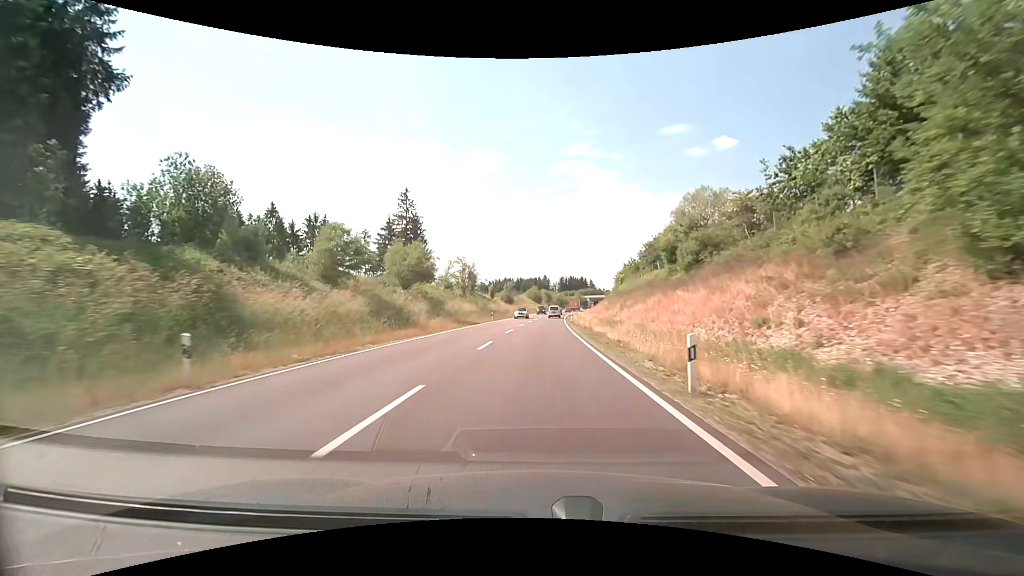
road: primary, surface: asphalt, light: Day
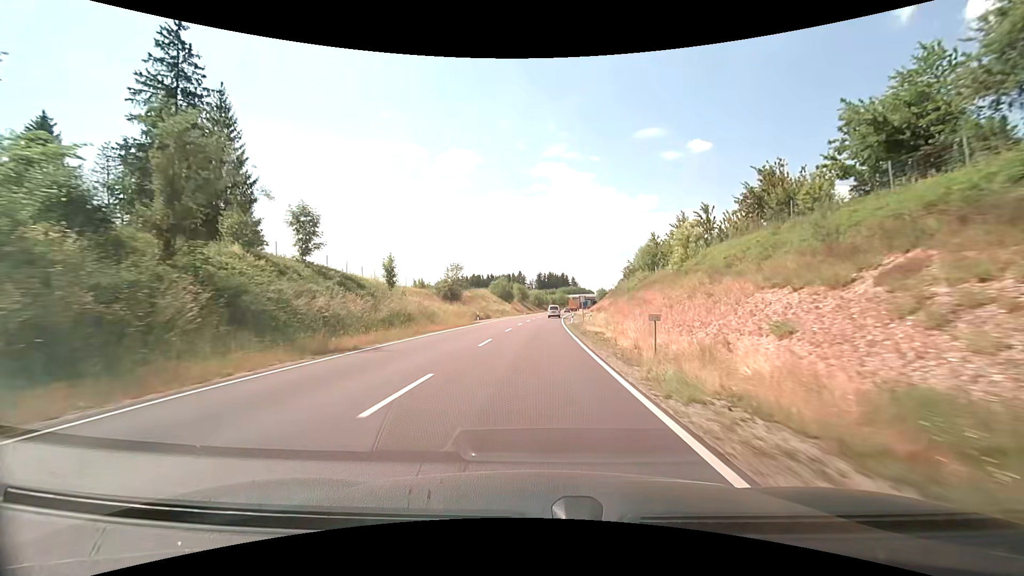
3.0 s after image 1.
(+1.4, +58.8) m; +3°
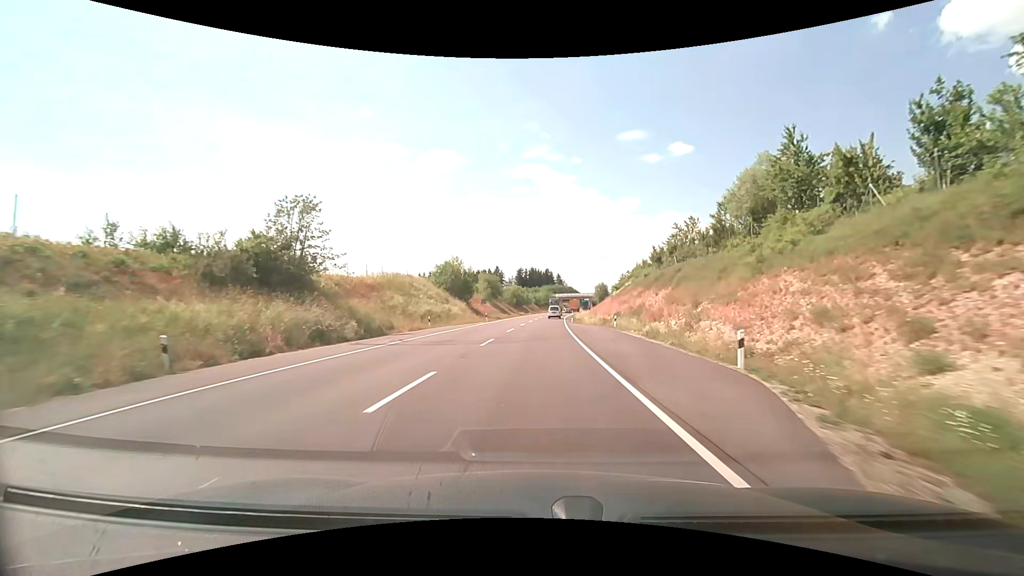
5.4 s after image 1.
(+0.7, +48.1) m; +2°
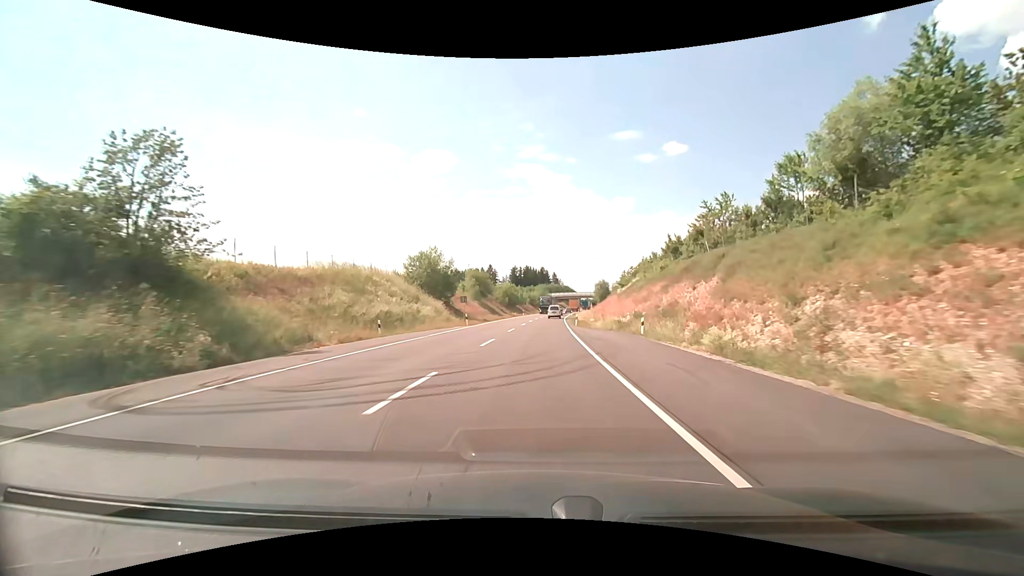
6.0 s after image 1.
(0.0, +12.1) m; 0°
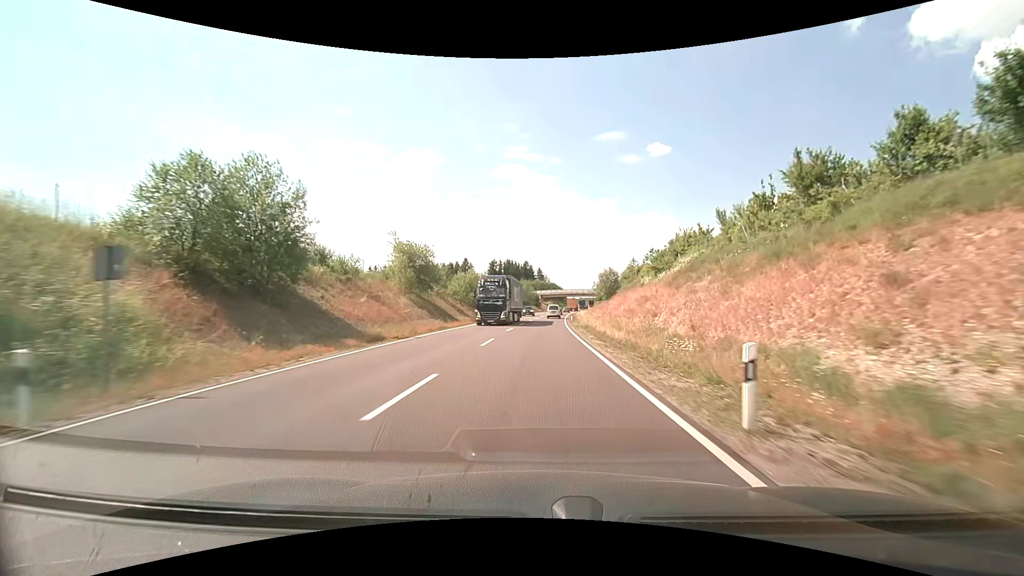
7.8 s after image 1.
(+0.5, +36.6) m; +2°
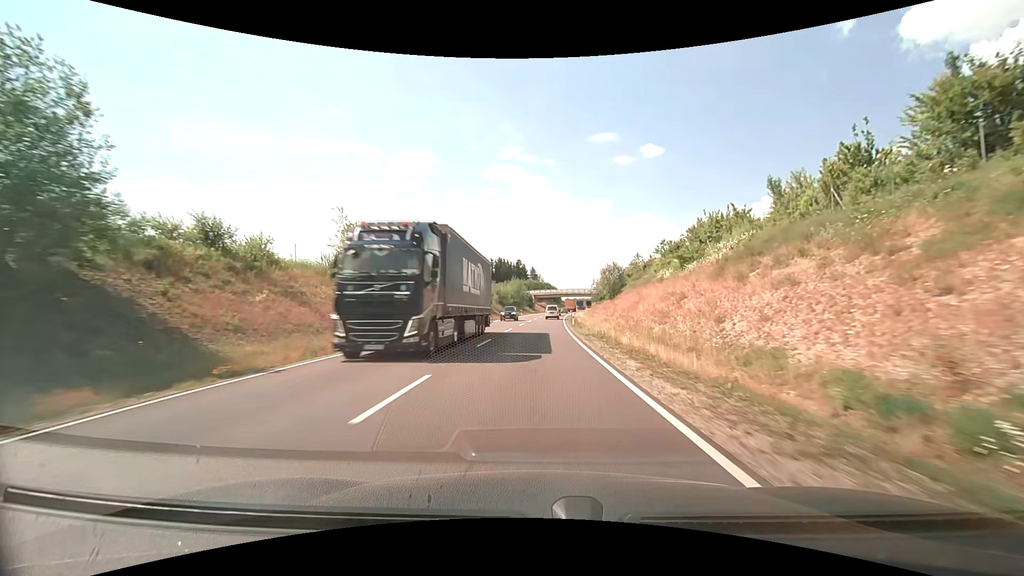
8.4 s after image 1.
(+0.1, +12.2) m; +1°
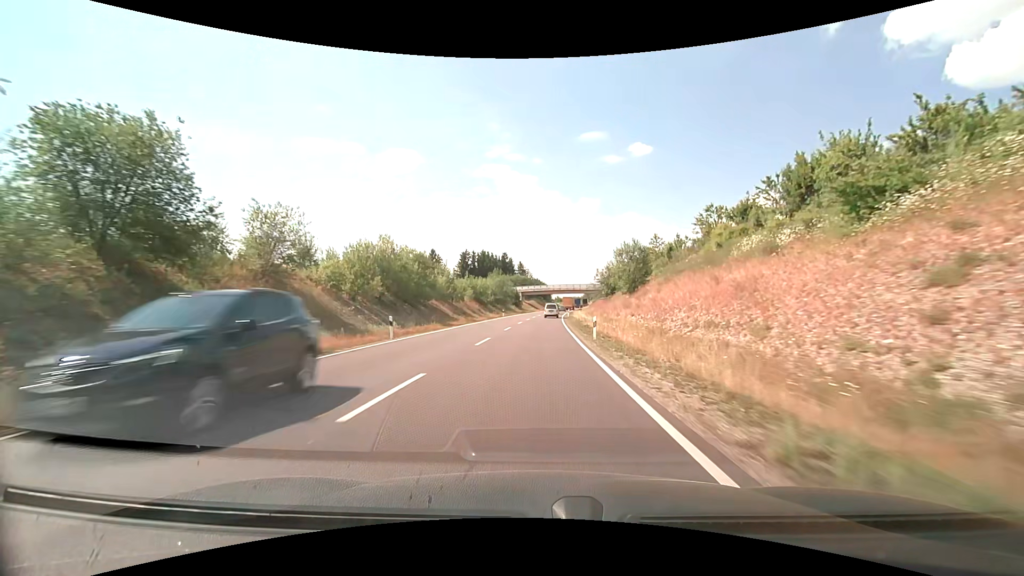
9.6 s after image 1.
(+0.2, +24.2) m; +1°
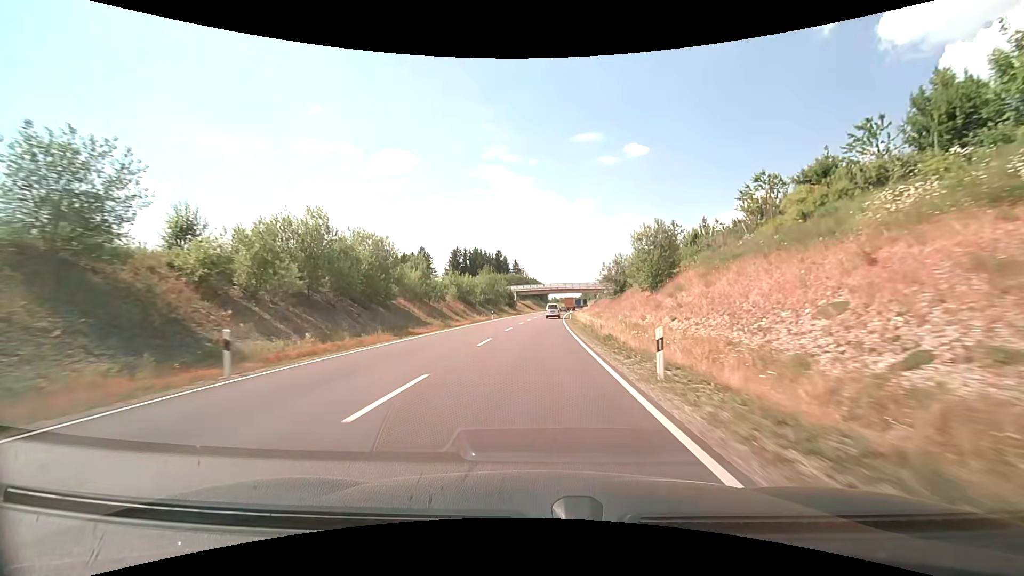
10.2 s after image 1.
(0.0, +12.0) m; 0°
(0, +10) (0, +20) (0, +30) (+1, +40) (+1, +50) (+1, +60) (+2, +70) (+3, +80) (+3, +90) (+4, +100) m
